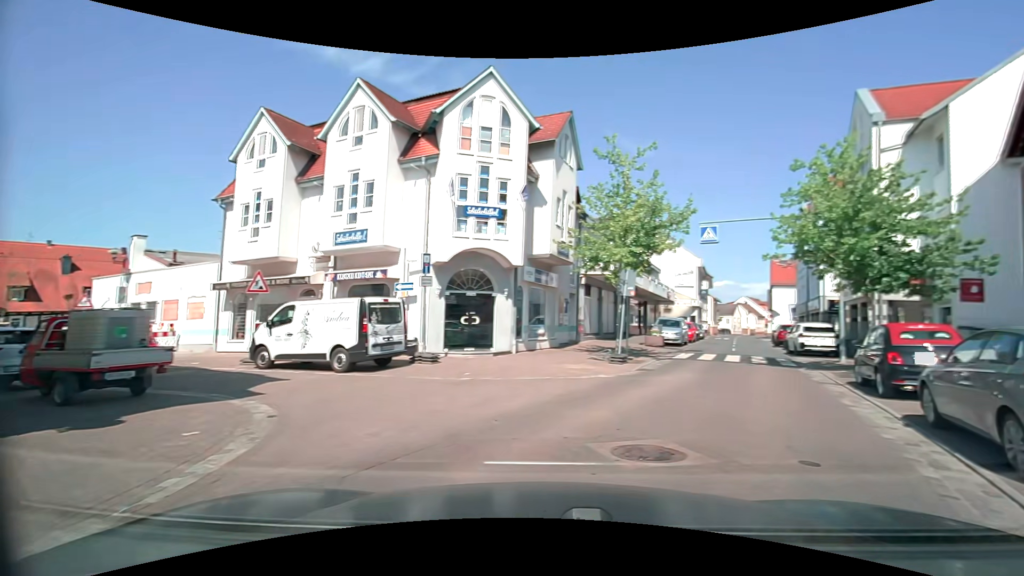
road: residential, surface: paving_stones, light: Day
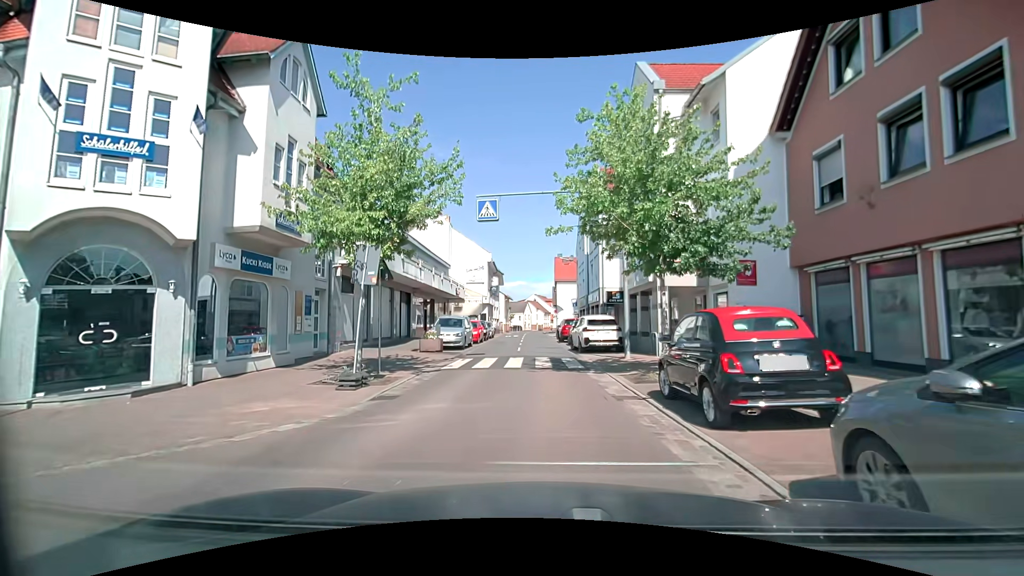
(+1.8, +5.7) m; +25°
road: tertiary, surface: asphalt
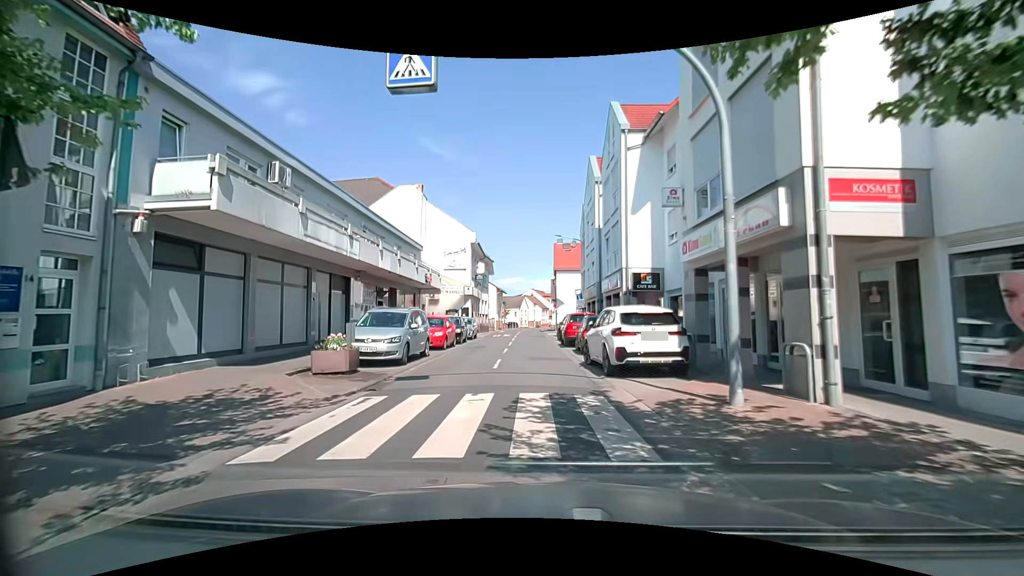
(0.0, +10.2) m; 0°
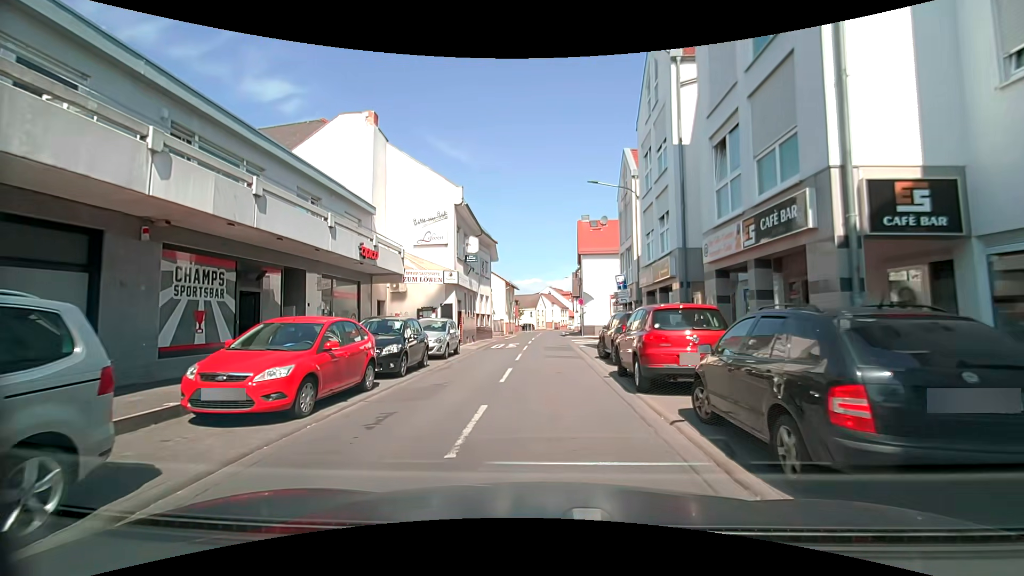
(-0.5, +14.4) m; -2°
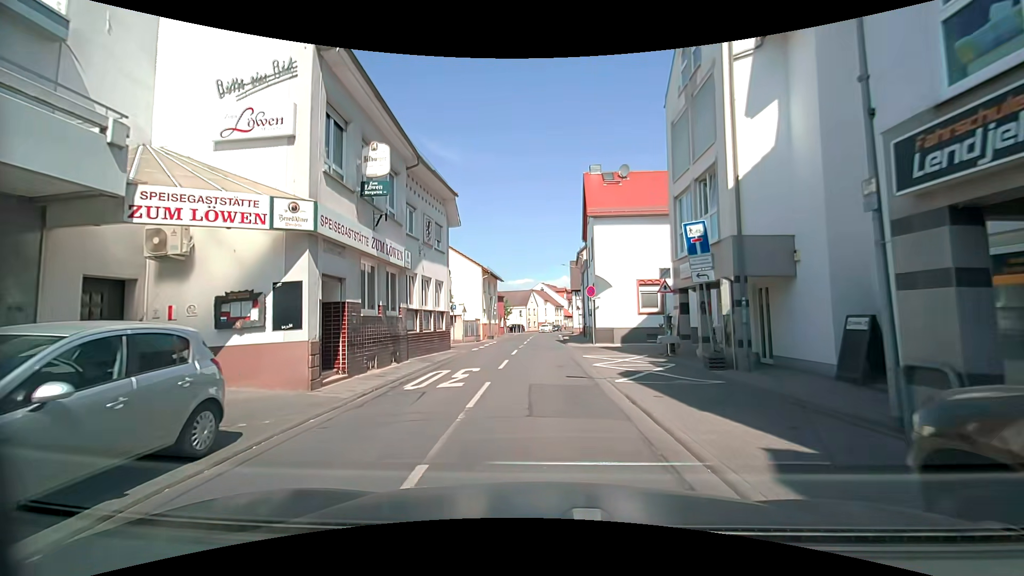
(0.0, +15.5) m; +2°
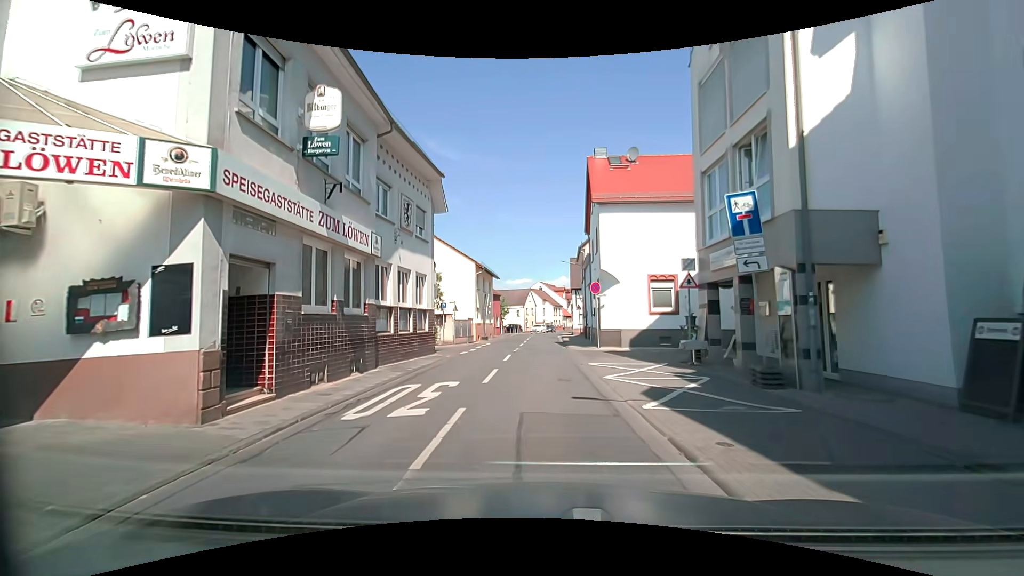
(0.0, +3.3) m; -2°
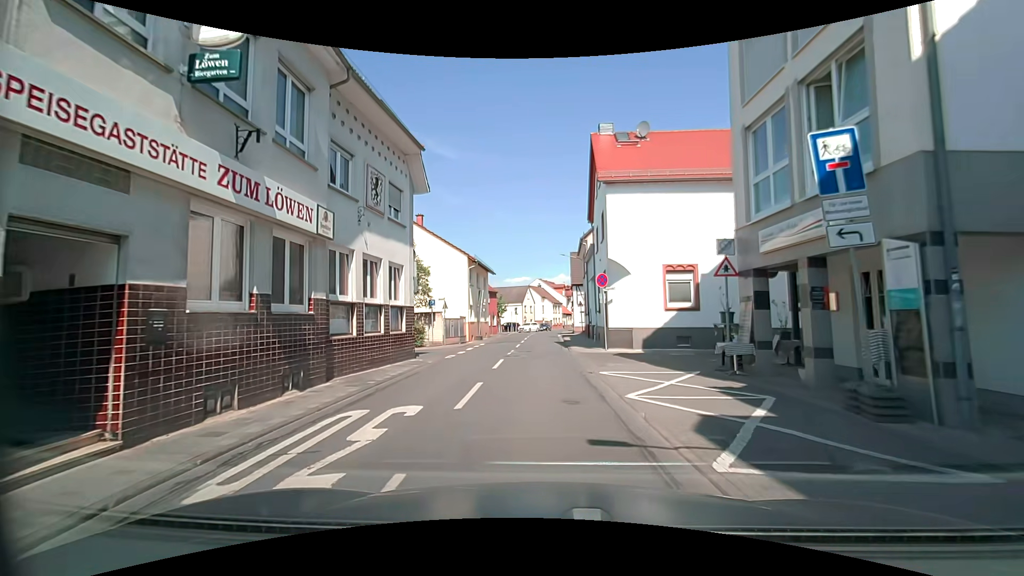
(+0.1, +3.3) m; +1°
